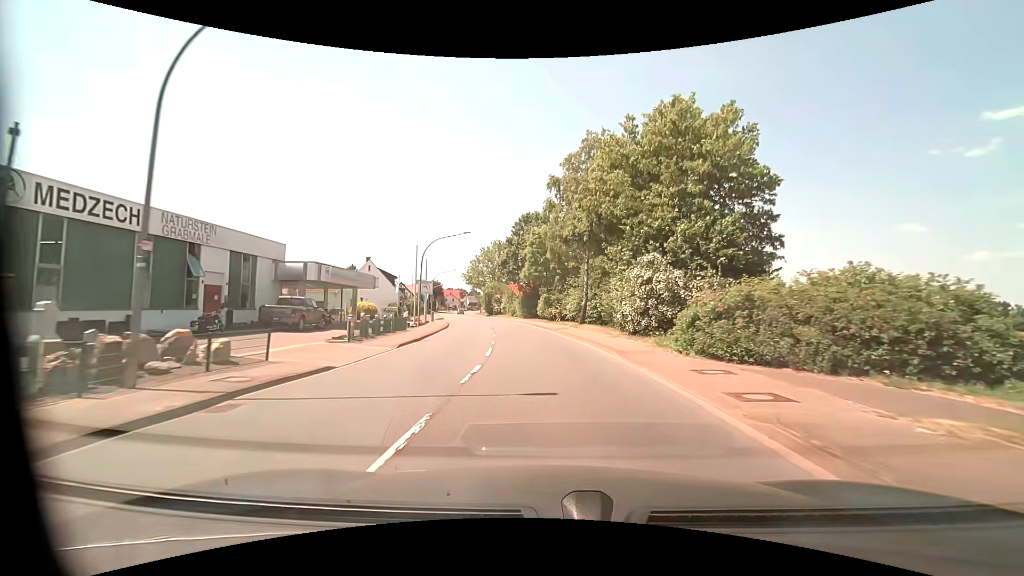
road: primary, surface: asphalt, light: Day
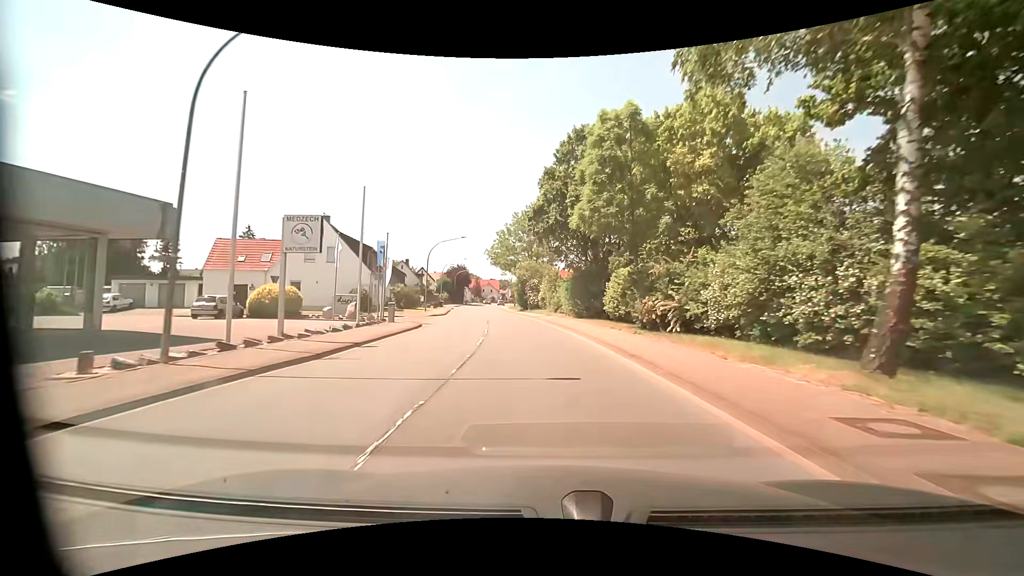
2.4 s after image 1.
(-1.6, +30.2) m; -6°
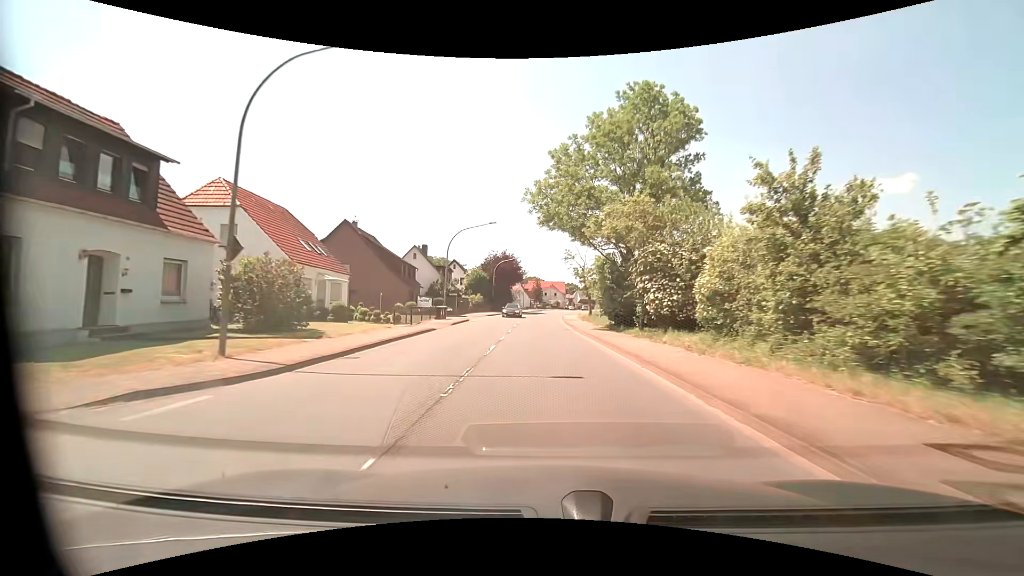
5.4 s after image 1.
(-2.6, +39.1) m; -7°
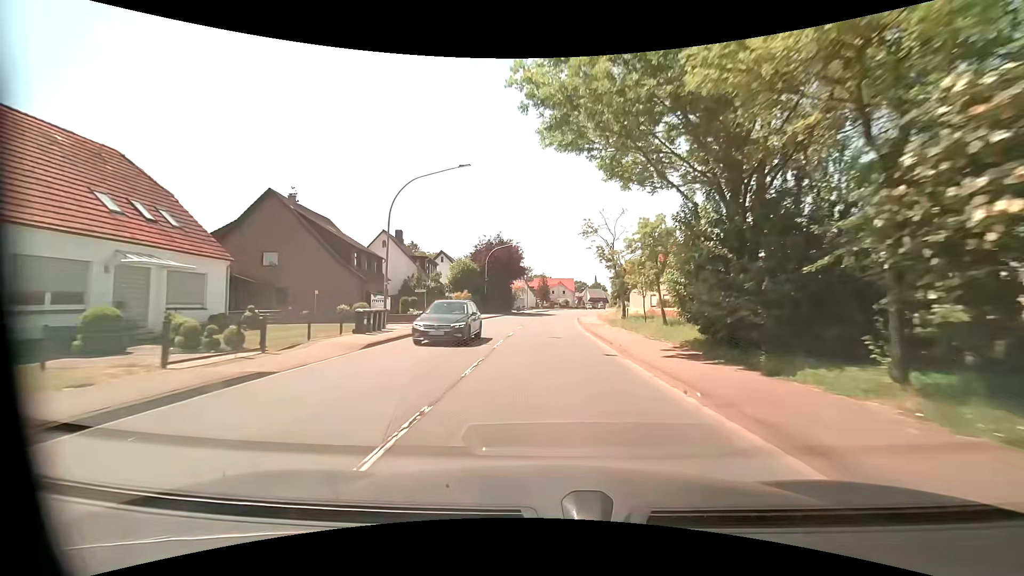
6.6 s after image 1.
(-0.2, +16.3) m; -1°
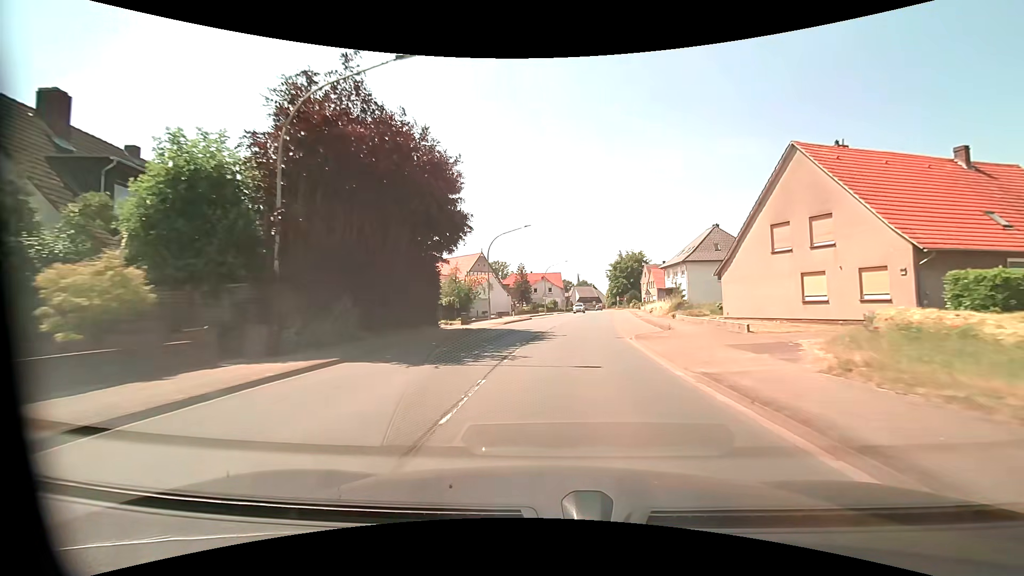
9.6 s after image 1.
(-0.3, +40.3) m; +2°
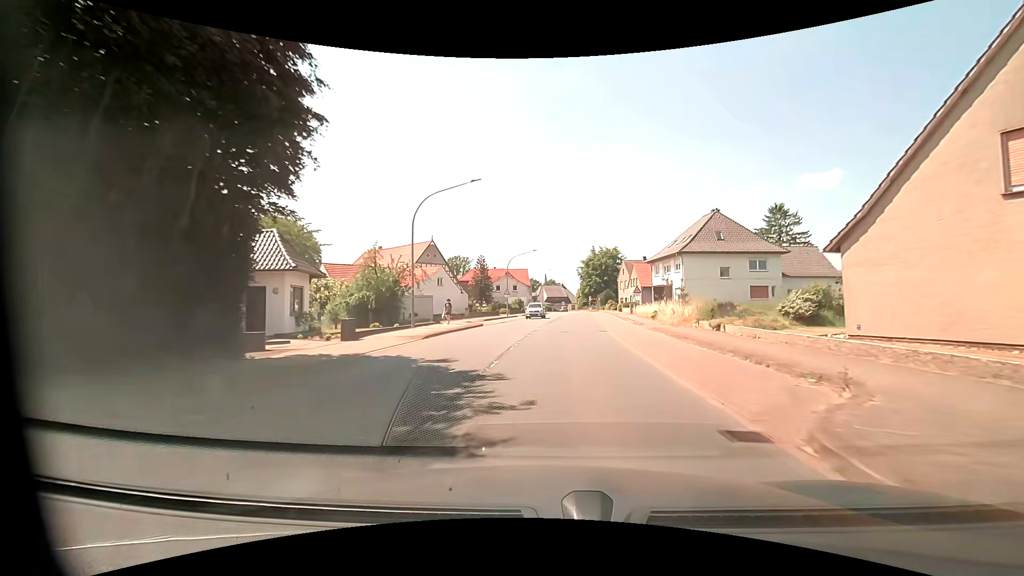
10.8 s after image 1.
(+0.5, +15.2) m; +4°
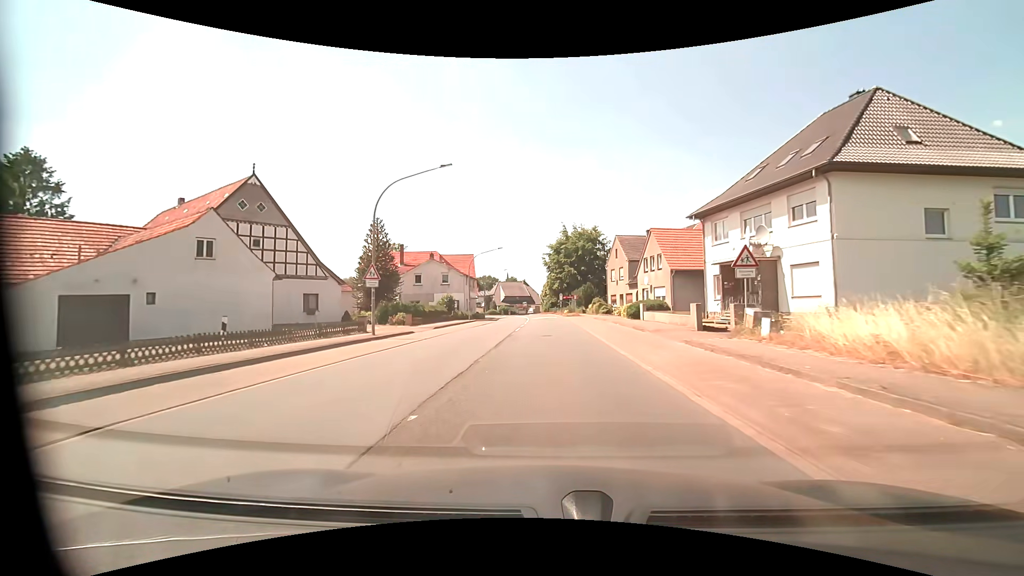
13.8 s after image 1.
(+1.6, +36.3) m; +4°
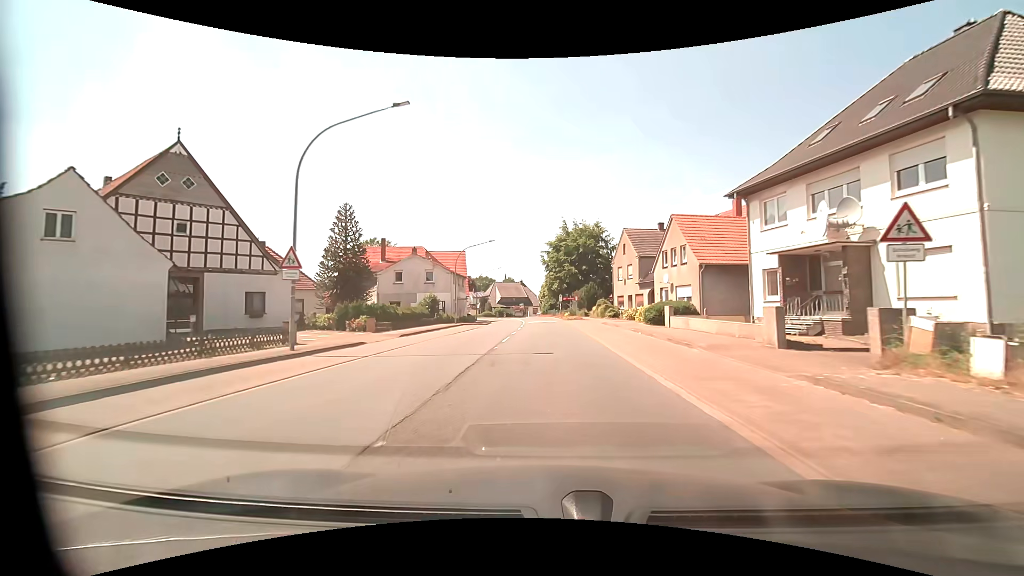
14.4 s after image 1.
(0.0, +7.3) m; 0°
(0, +10) (0, +20) (0, +30) (0, +40) (-1, +50) (-1, +60) (-2, +70) (-3, +80) (-4, +90) (-7, +99) m
